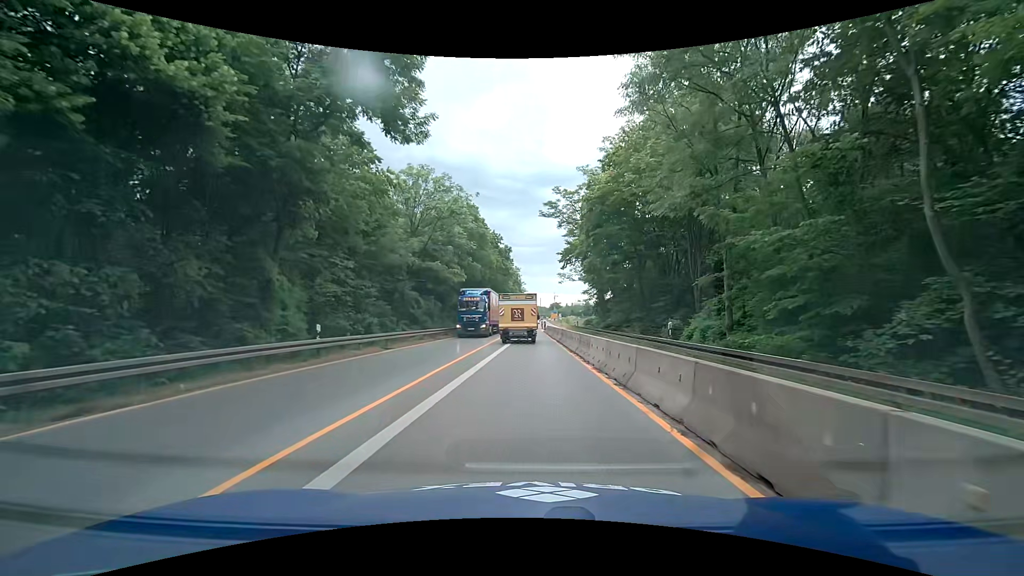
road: trunk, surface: asphalt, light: Day
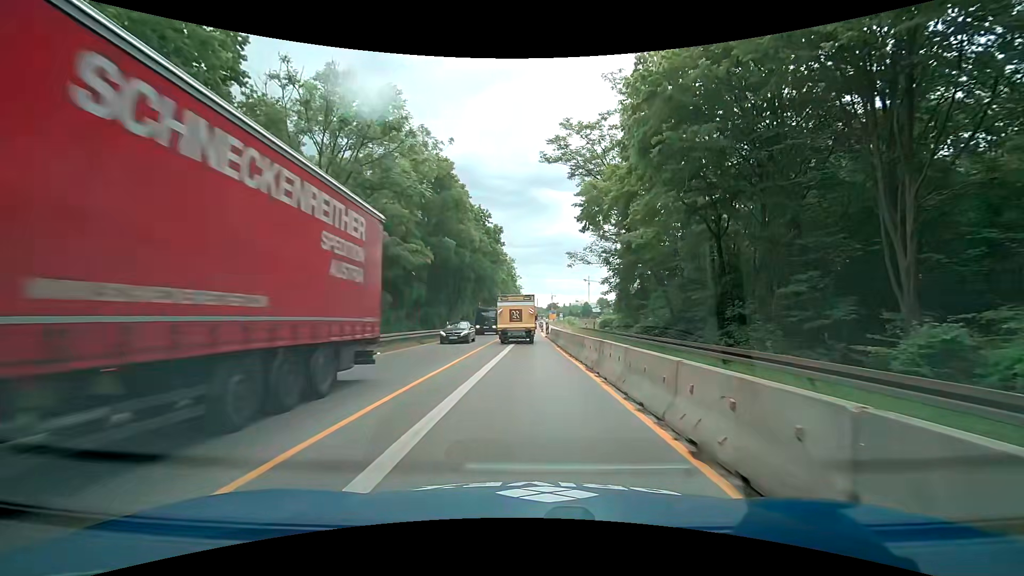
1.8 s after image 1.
(-0.1, +17.6) m; 0°
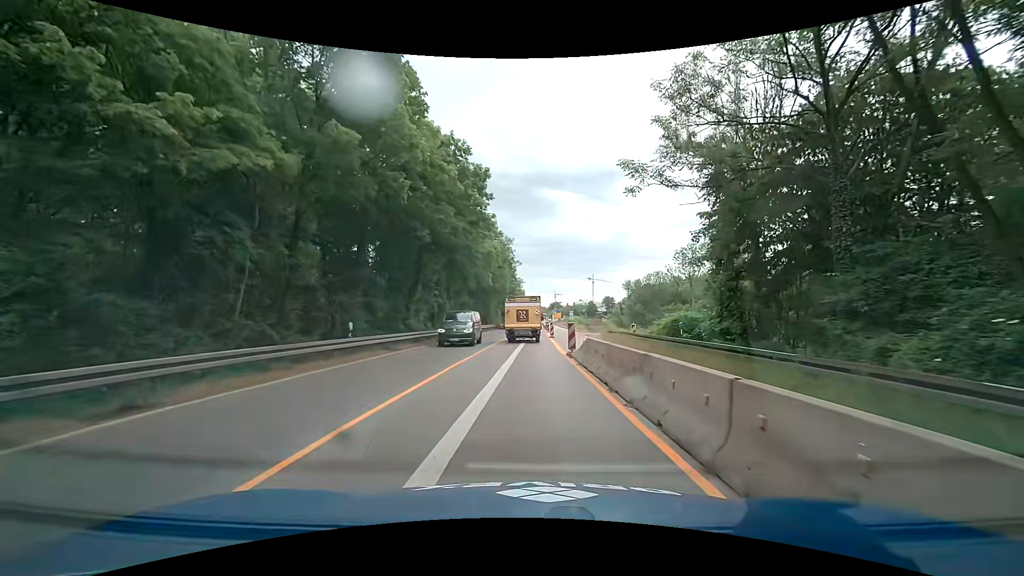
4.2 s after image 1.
(-0.1, +23.2) m; 0°
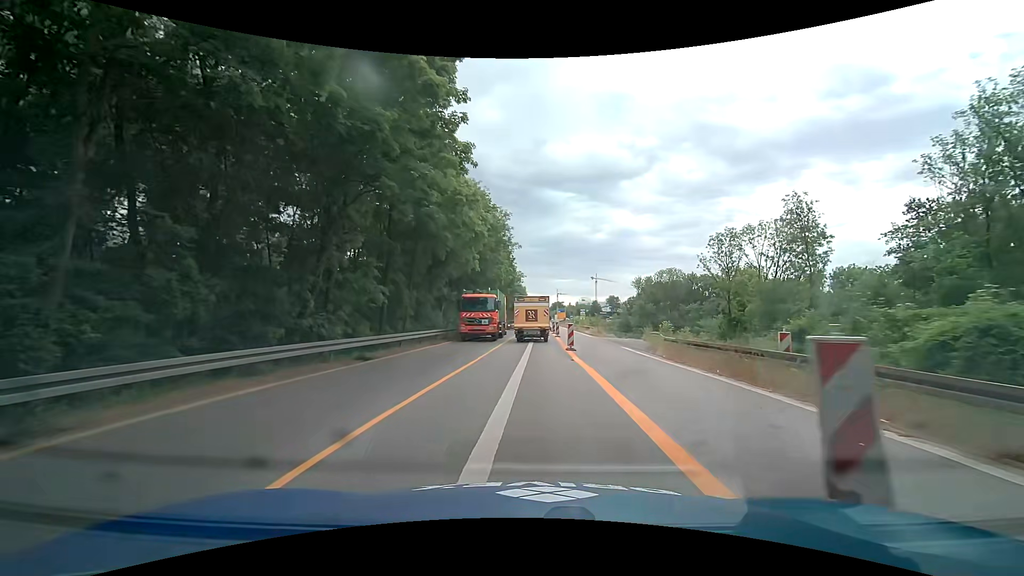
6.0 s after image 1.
(0.0, +17.4) m; 0°
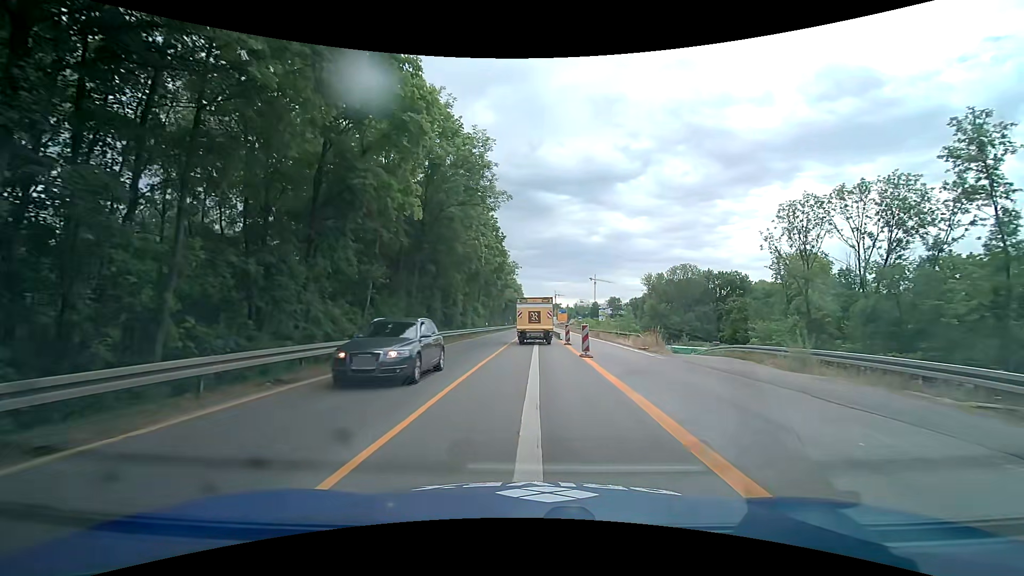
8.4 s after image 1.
(+0.2, +22.8) m; 0°
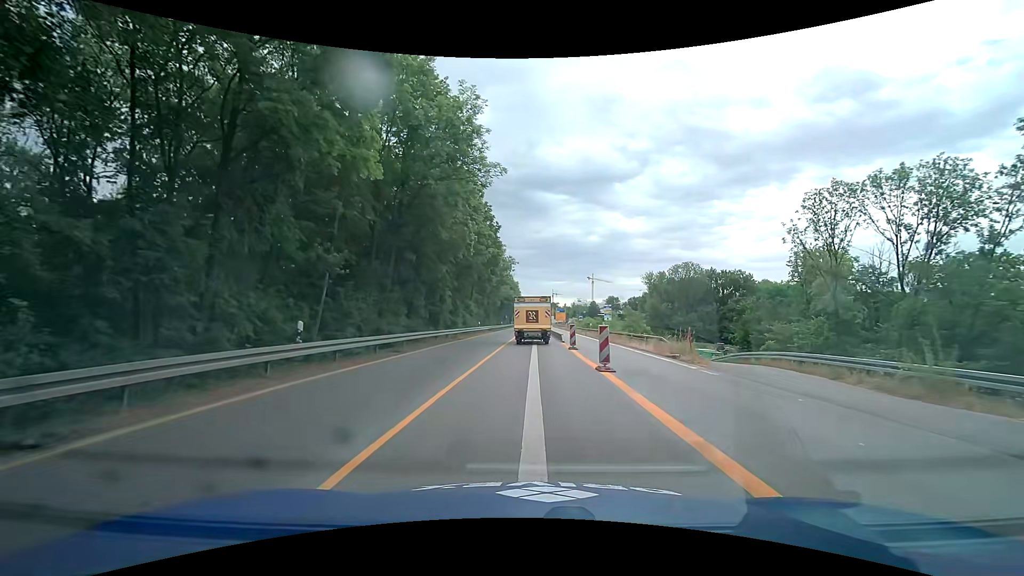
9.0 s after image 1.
(+0.1, +5.7) m; +1°
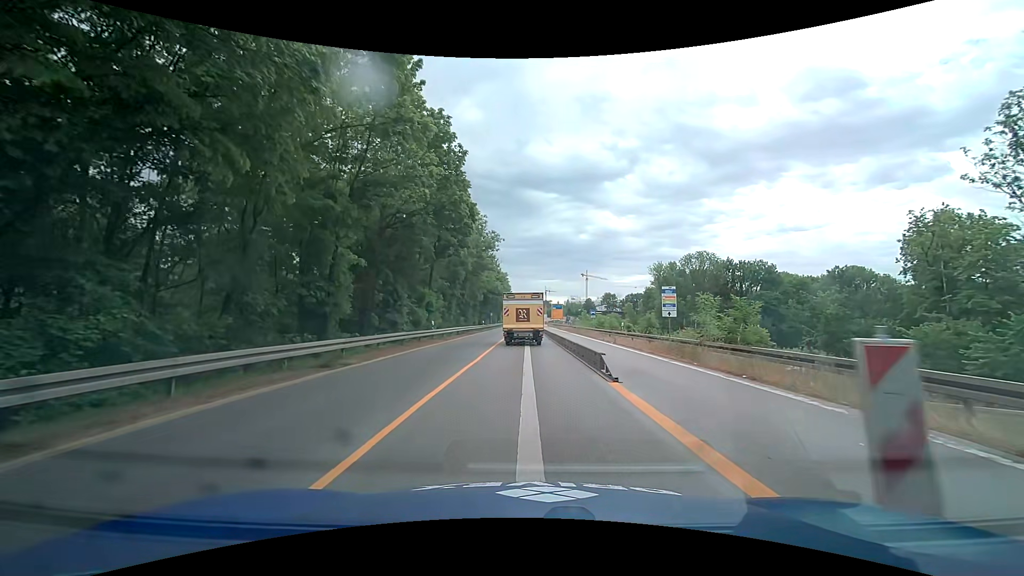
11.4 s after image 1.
(+0.4, +22.9) m; +1°
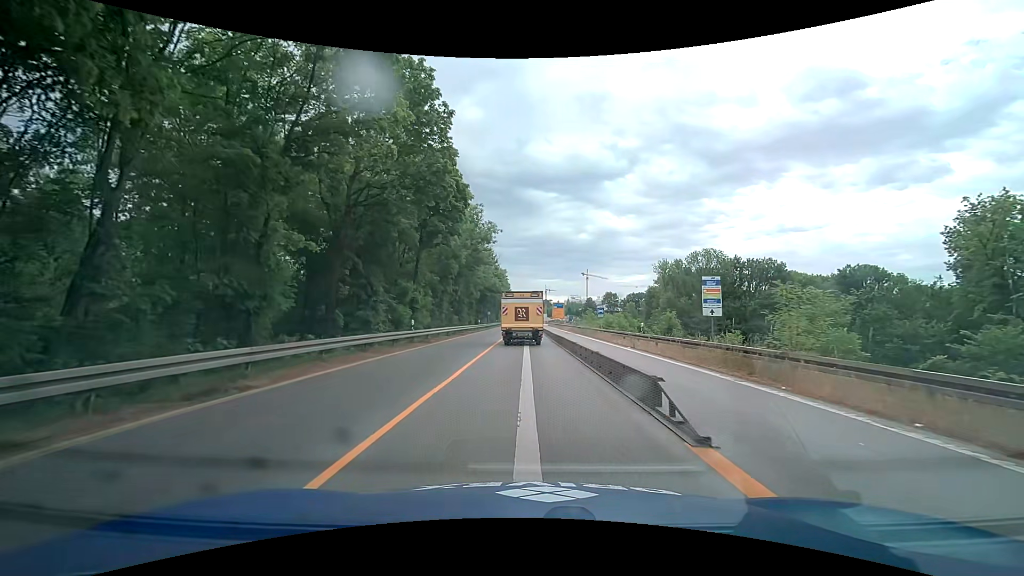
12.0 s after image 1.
(0.0, +5.6) m; +1°
(0, +10) (0, +20) (0, +30) (0, +40) (-1, +50) (-1, +60) (-1, +70) (-1, +80) (-1, +90) (-1, +100) m
